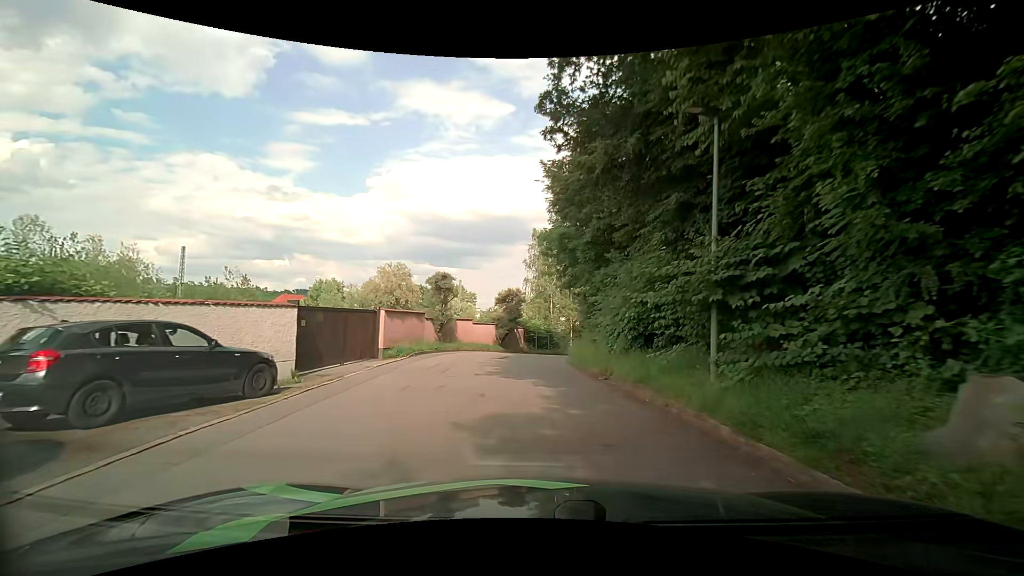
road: residential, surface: asphalt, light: Day
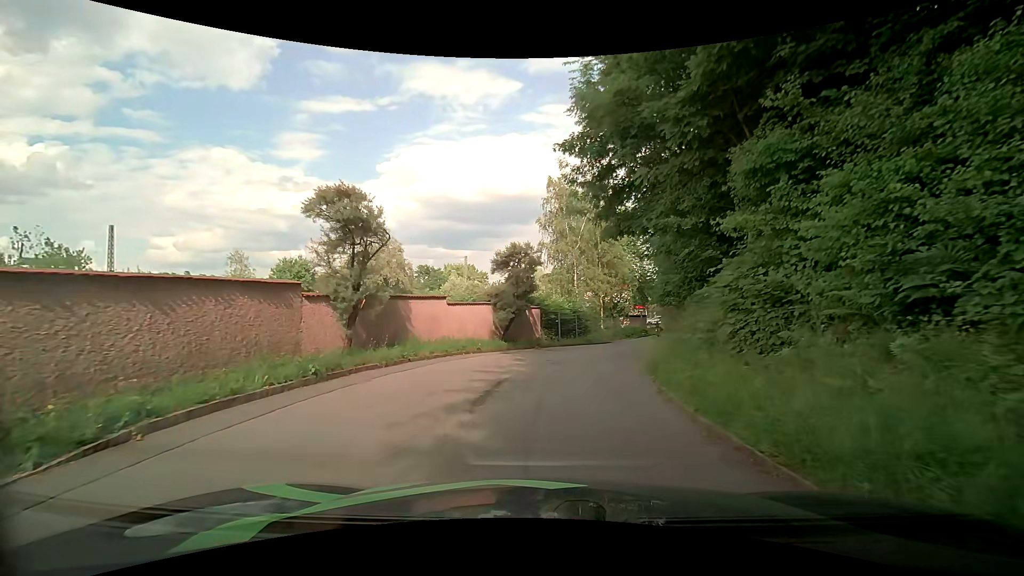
(-0.3, +15.0) m; -3°
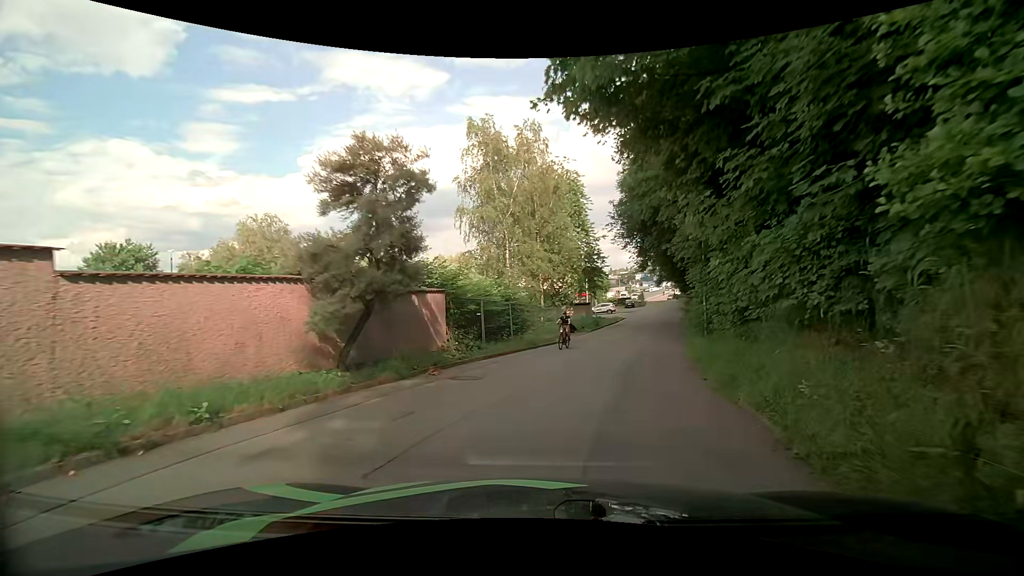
(+1.1, +12.9) m; +9°
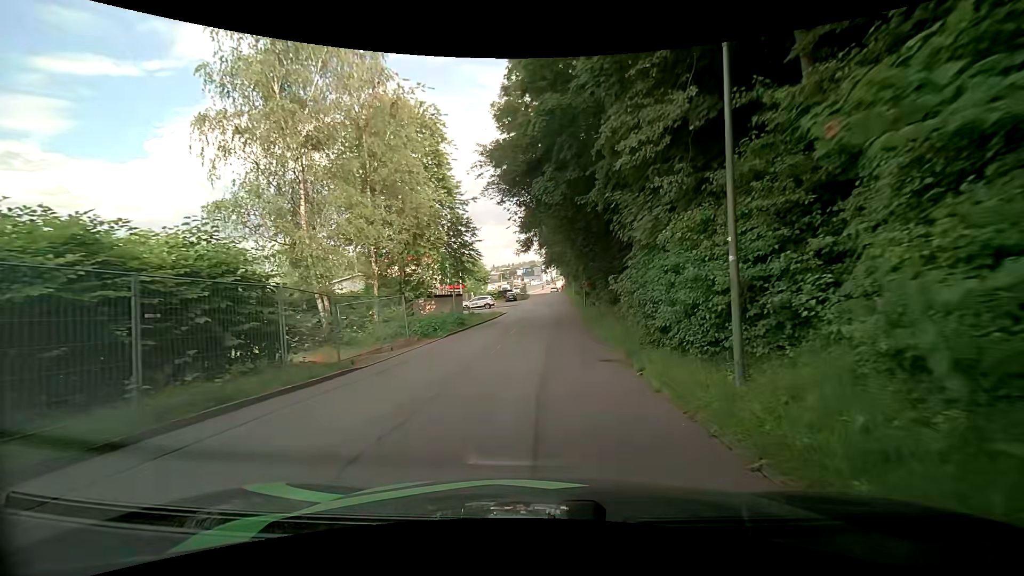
(+2.3, +14.8) m; +15°
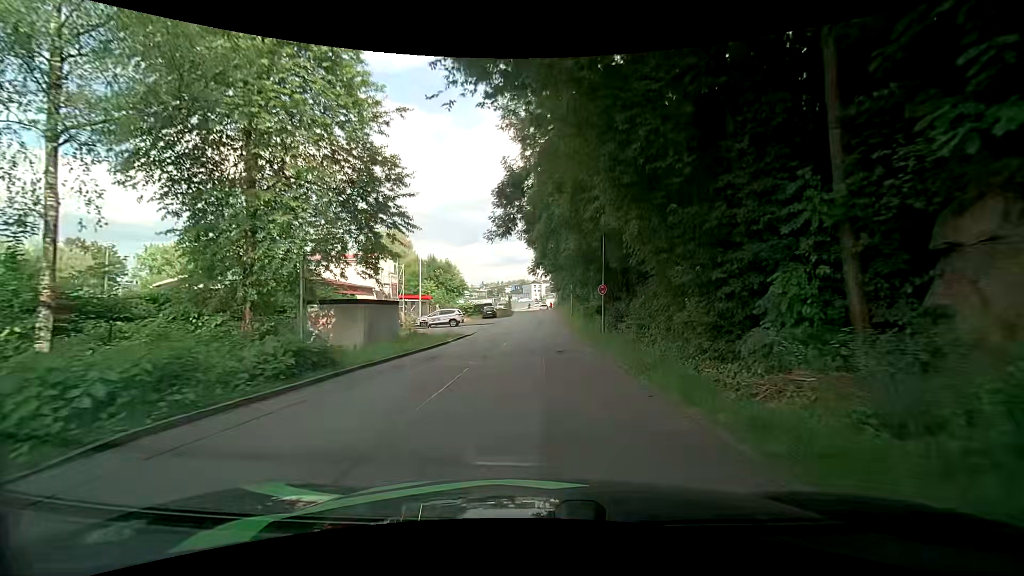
(-0.1, +17.3) m; 0°
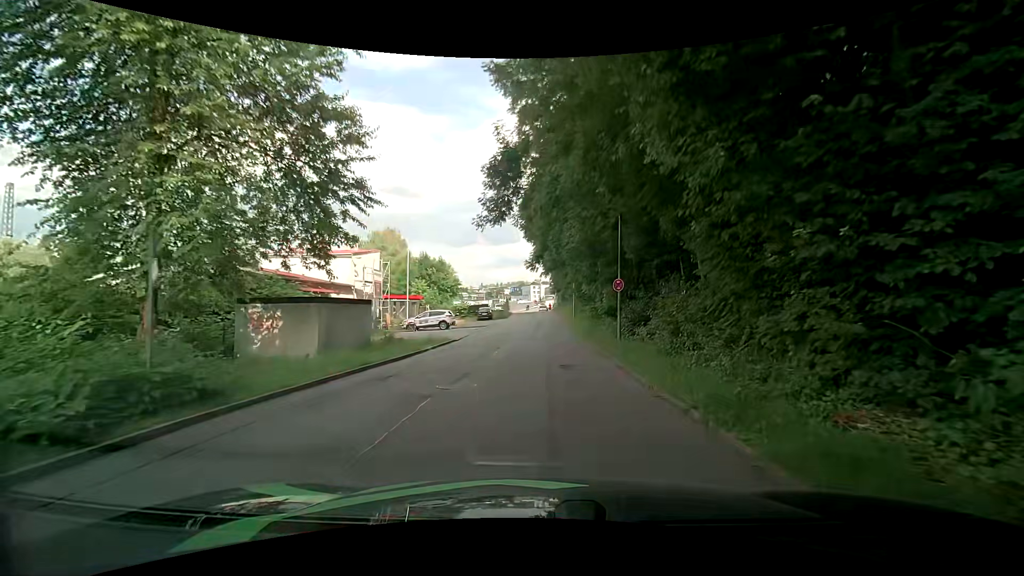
(0.0, +4.5) m; 0°
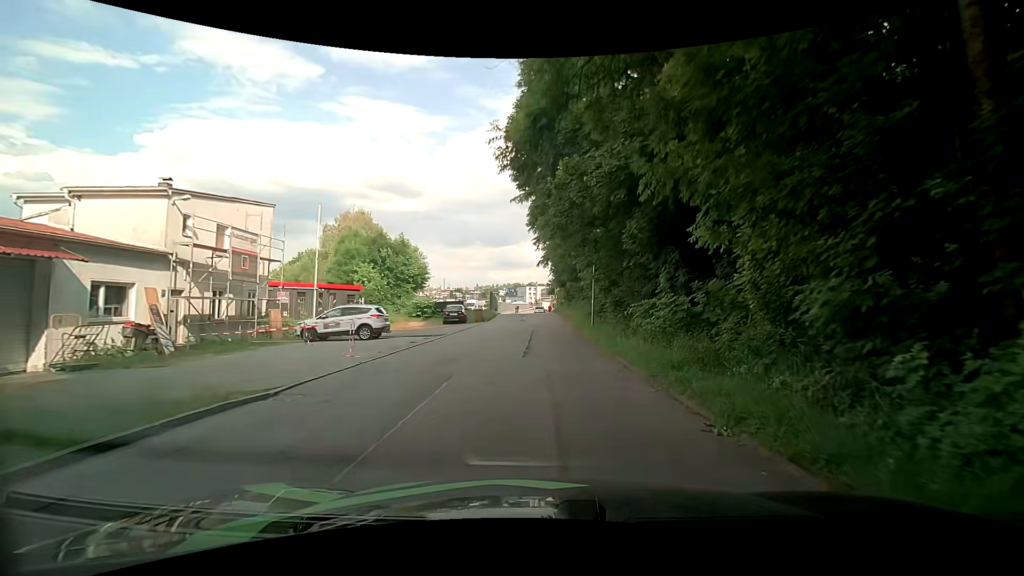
(+0.1, +18.2) m; 0°
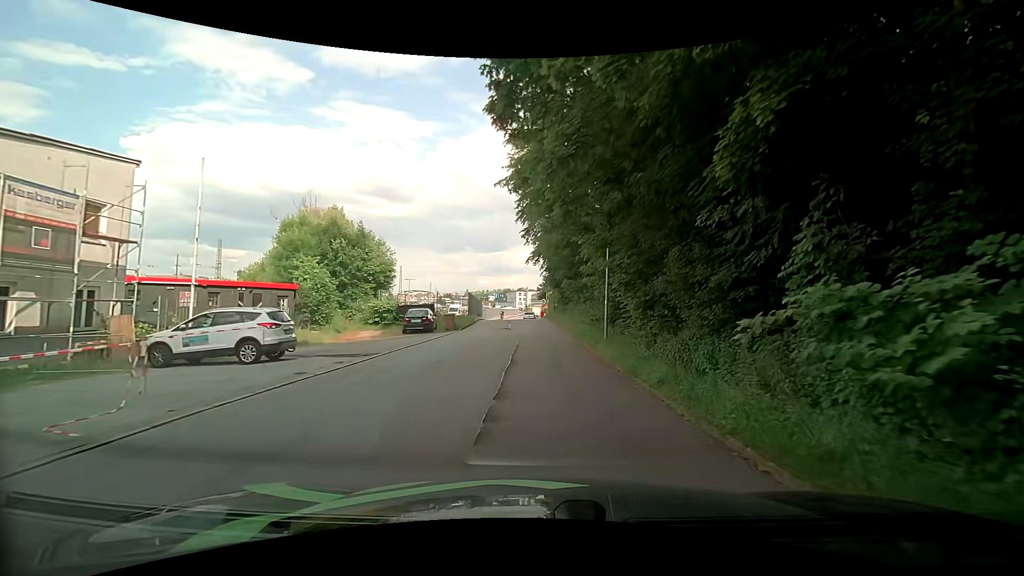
(+0.2, +8.8) m; +4°
(0, +10) (-1, +20) (-1, +30) (-2, +40) (-3, +50) (-3, +60) (-5, +70) (-7, +80) (-8, +90) (-8, +100) m
